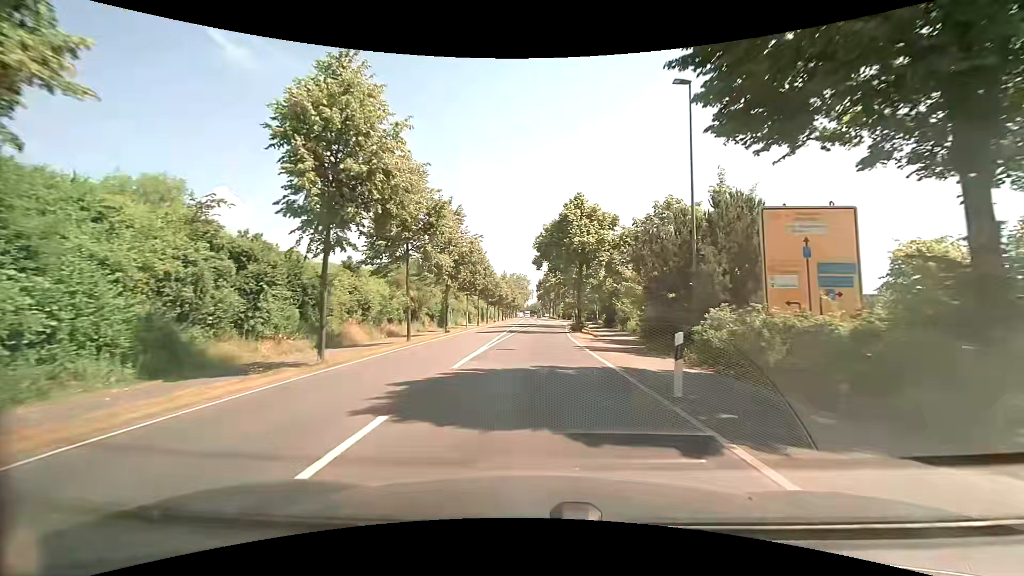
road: secondary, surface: asphalt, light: Day
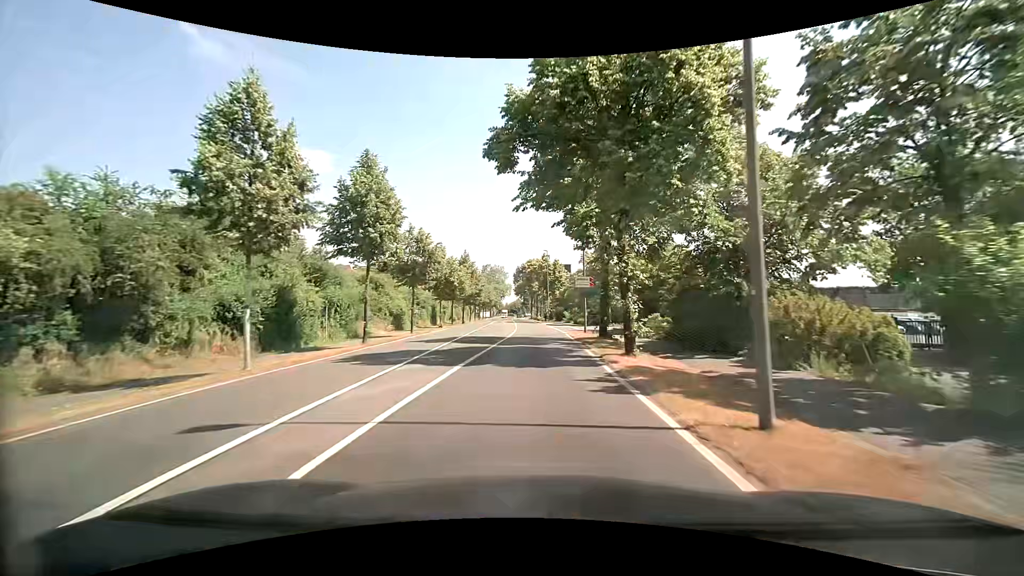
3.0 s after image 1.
(+1.1, +38.0) m; +3°
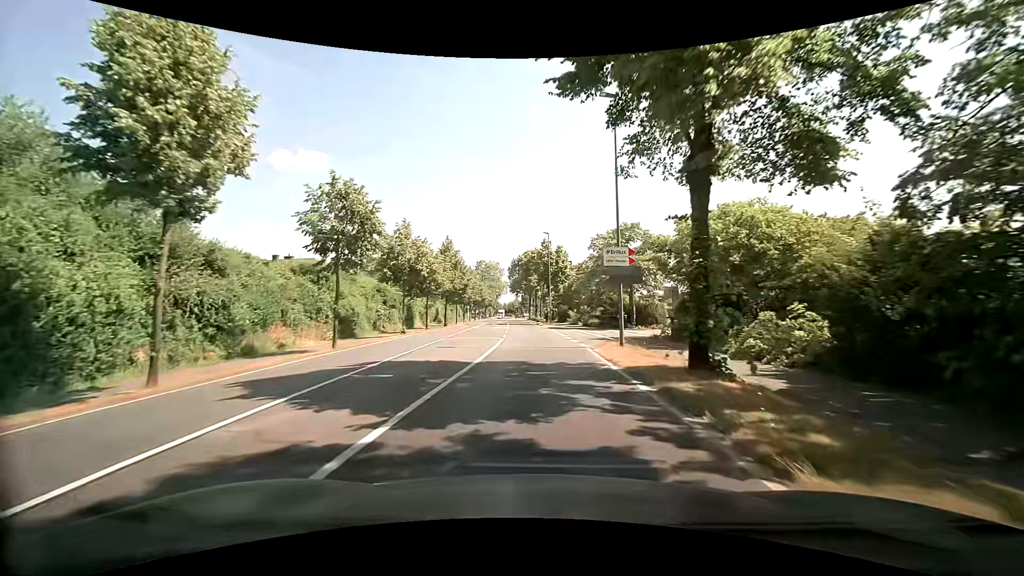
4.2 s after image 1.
(0.0, +15.3) m; 0°
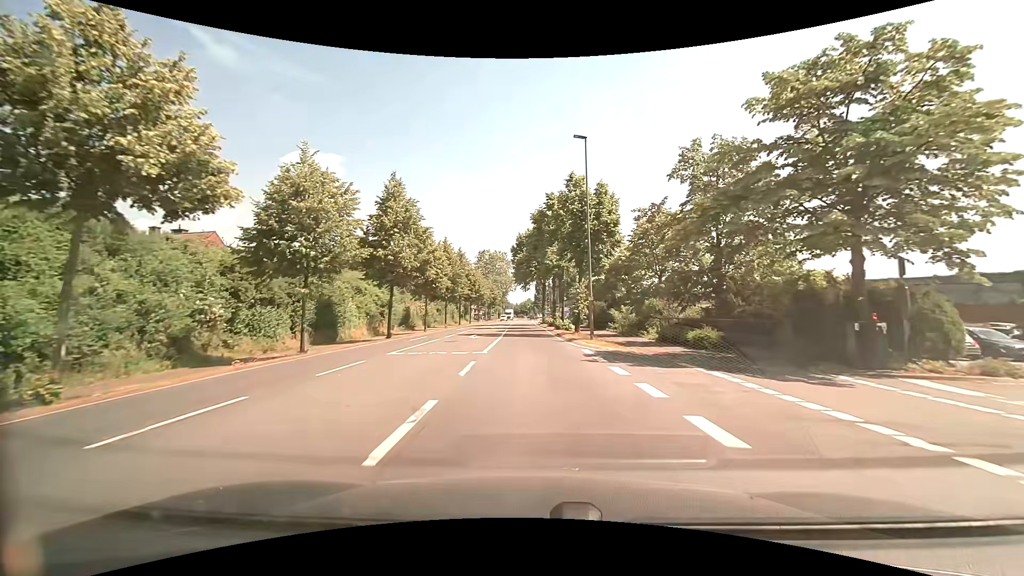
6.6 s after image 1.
(-0.4, +30.6) m; -2°
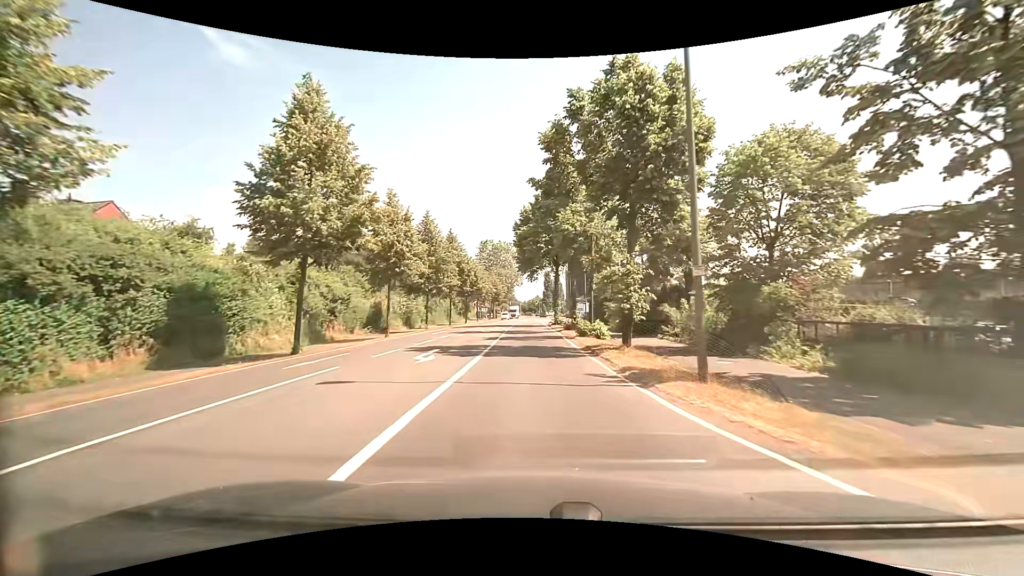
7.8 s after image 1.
(-0.1, +15.3) m; -1°
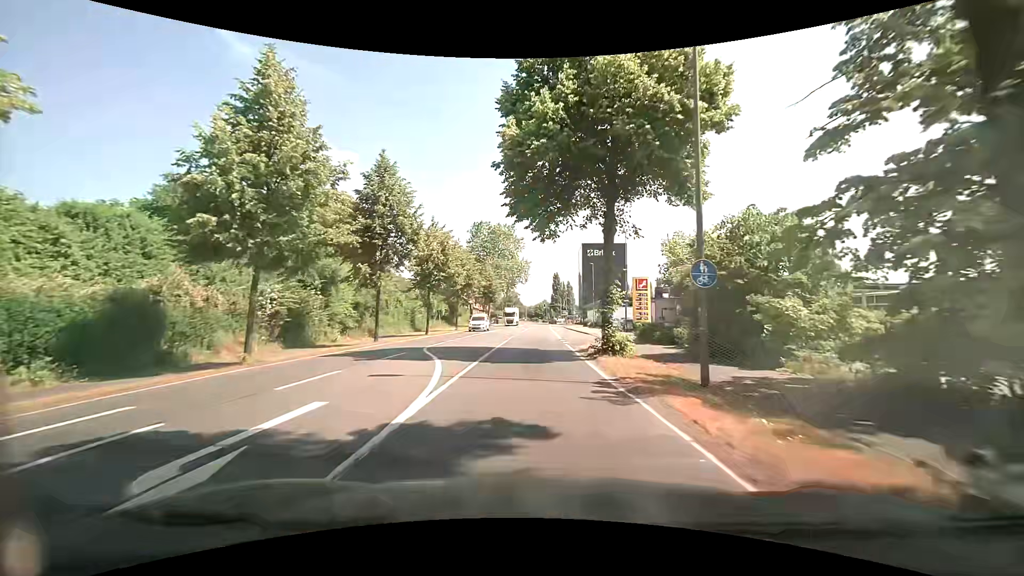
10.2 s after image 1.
(-0.2, +30.6) m; -1°
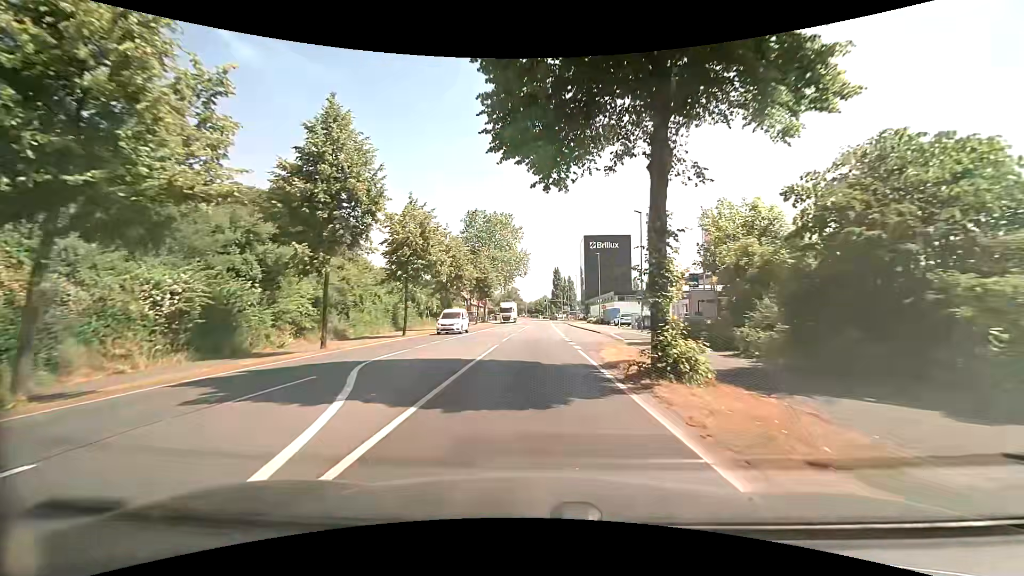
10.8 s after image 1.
(+0.1, +7.6) m; 0°
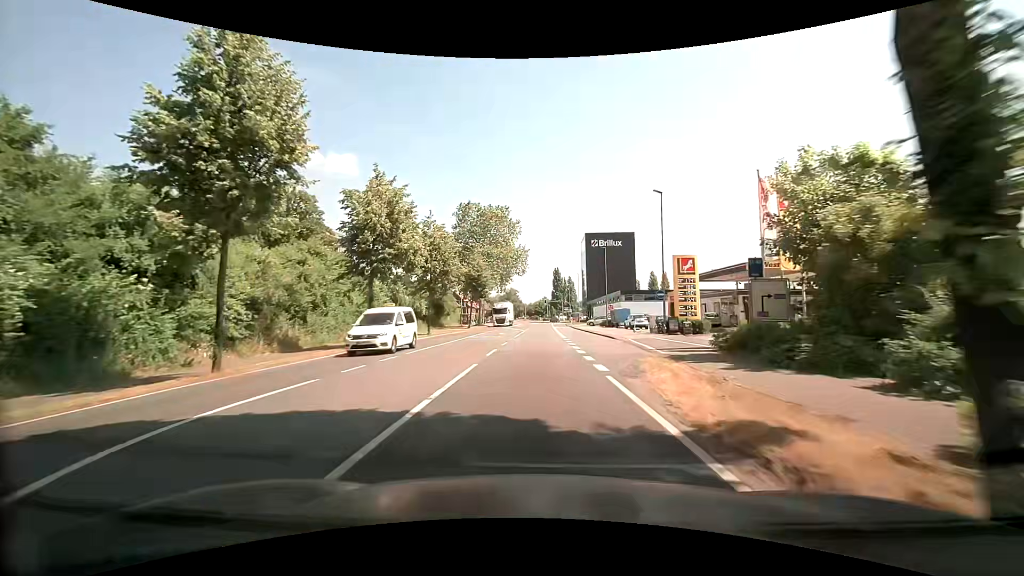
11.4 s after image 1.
(0.0, +7.6) m; 0°
(0, +10) (0, +20) (0, +30) (0, +40) (0, +50) (+1, +60) (+1, +70) (+1, +80) (+1, +90) (+1, +100) m
